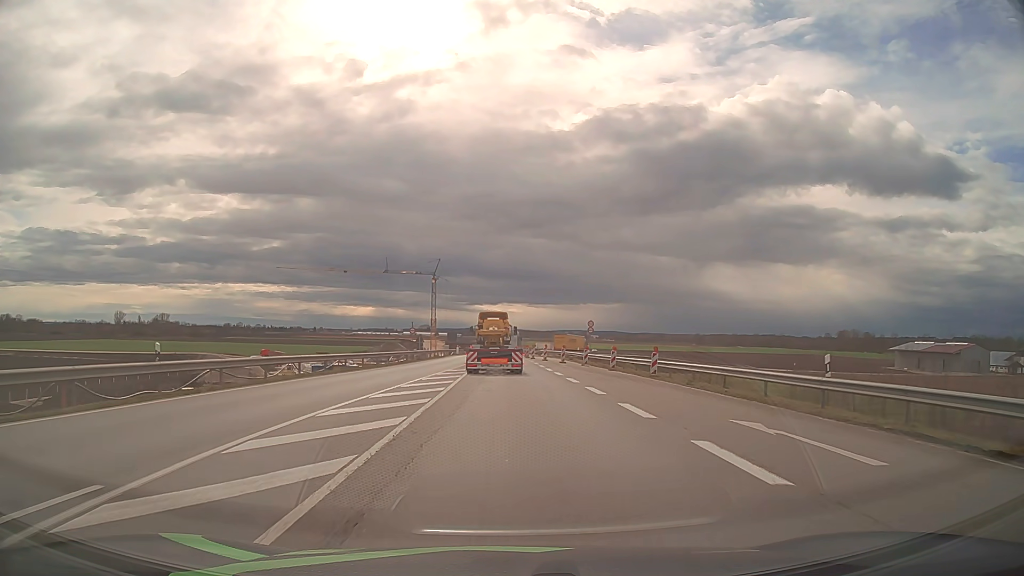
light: Day
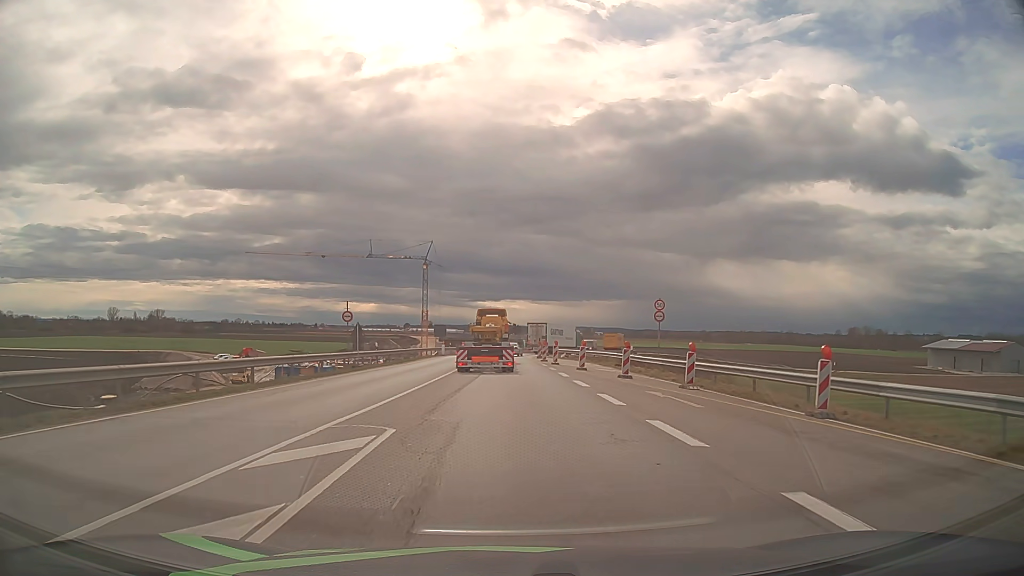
(0.0, +27.5) m; 0°
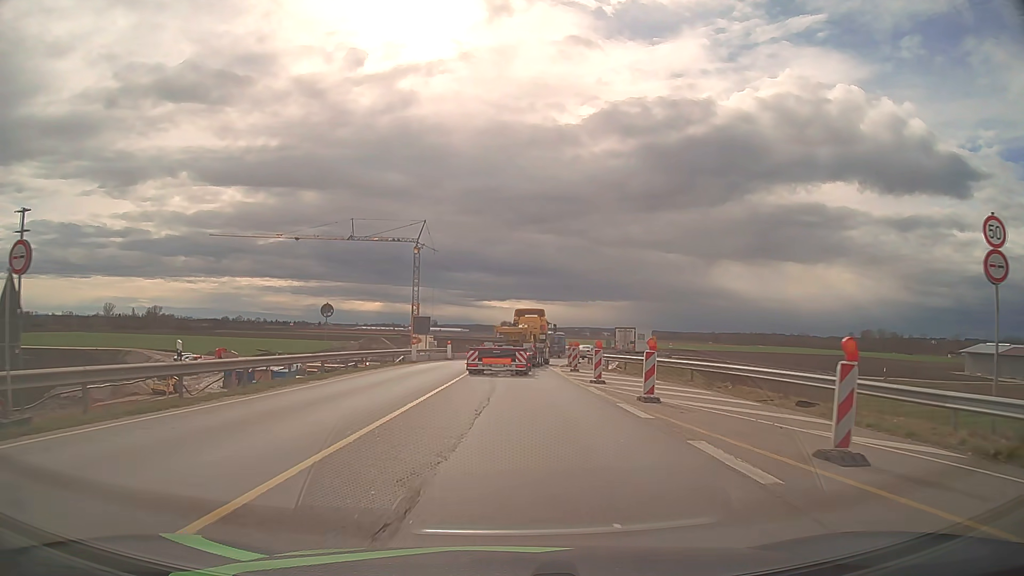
(-0.2, +26.6) m; 0°
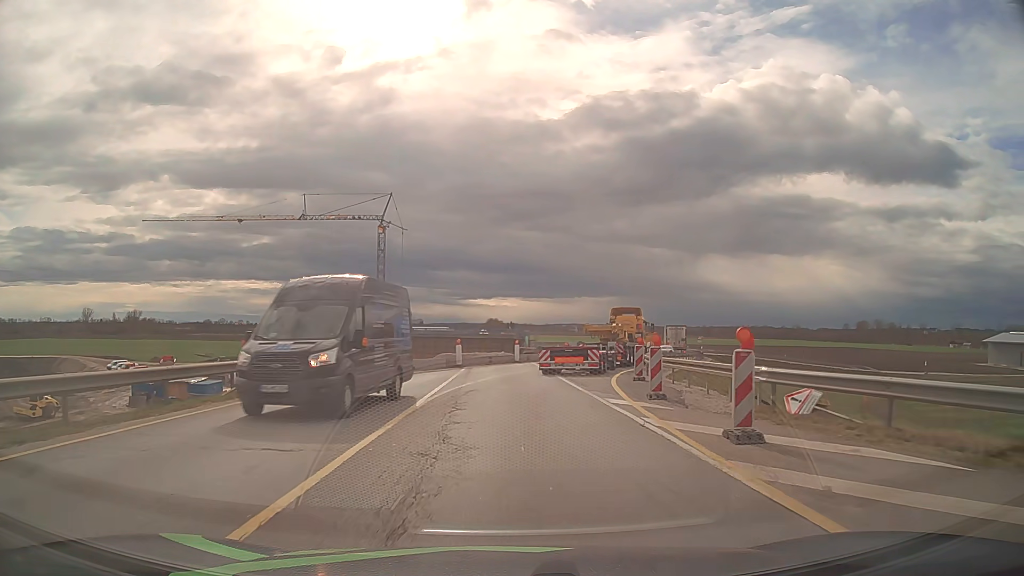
(+0.1, +24.9) m; +1°
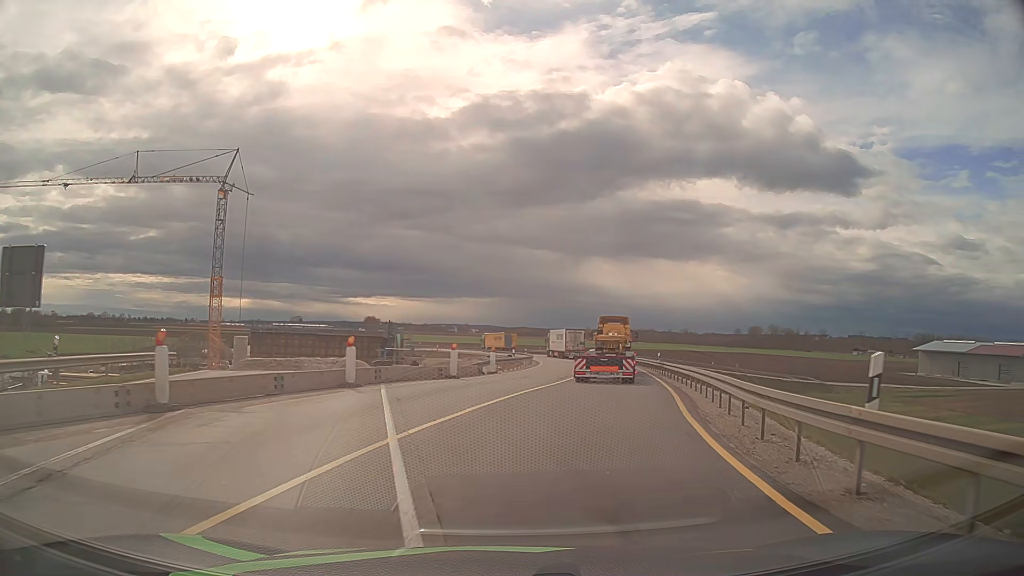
(+1.4, +24.4) m; +10°
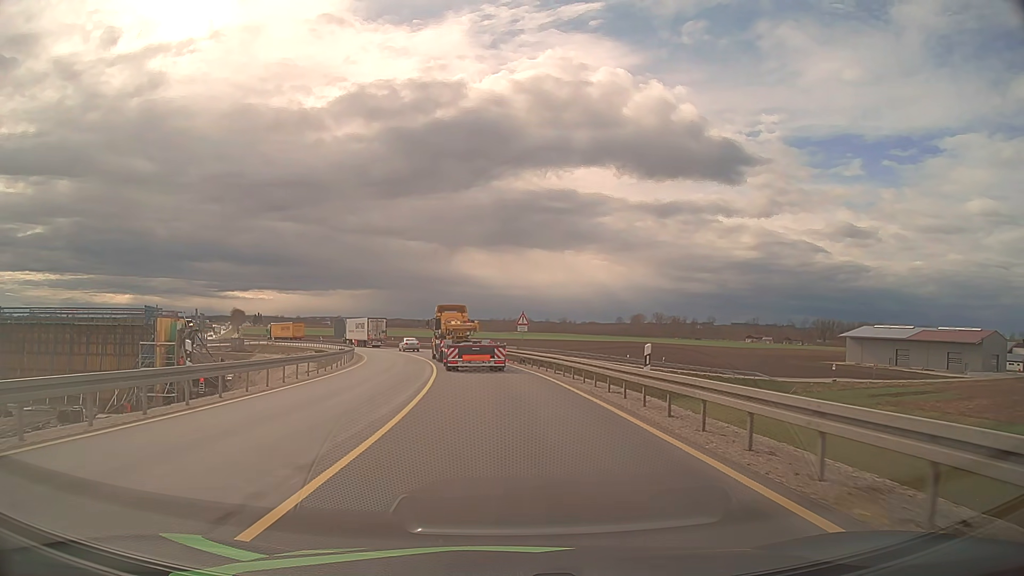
(+4.8, +32.1) m; +11°
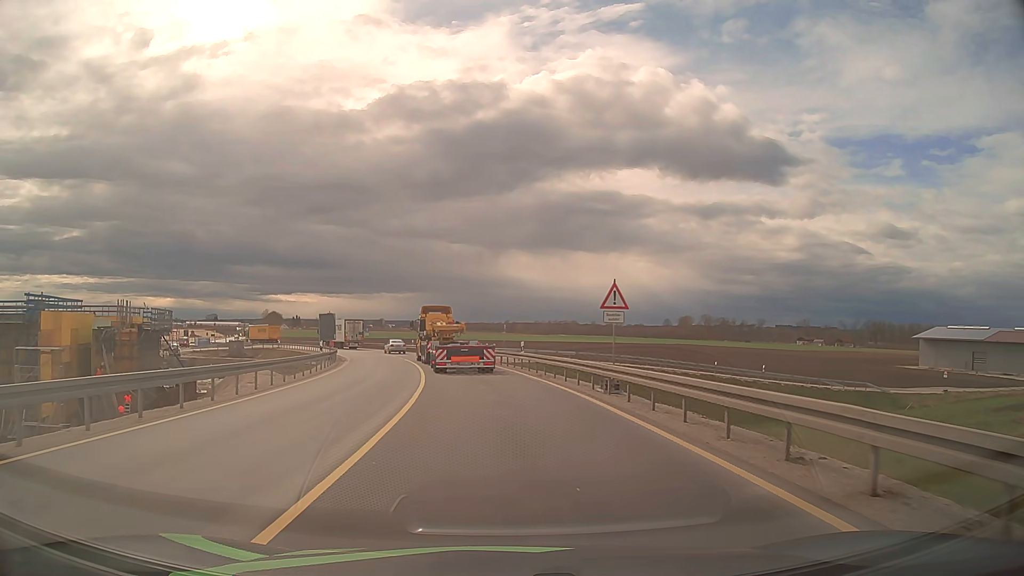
(-0.6, +20.8) m; -4°
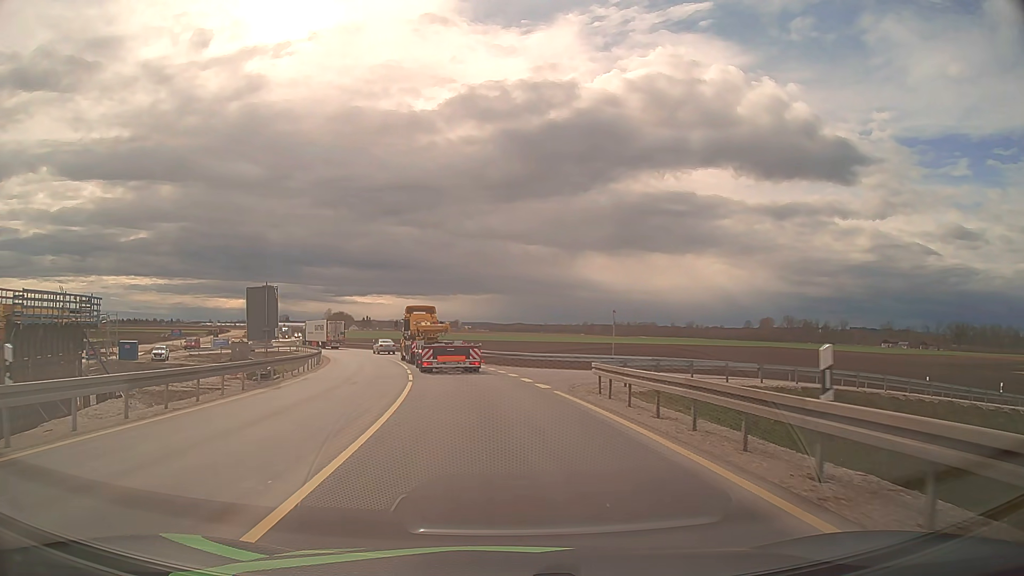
(-1.4, +26.9) m; -7°
(0, +10) (-1, +20) (-2, +30) (-4, +40) (-6, +49) (-9, +59) (-12, +69) (-16, +78) (-20, +87) (-24, +96) m
